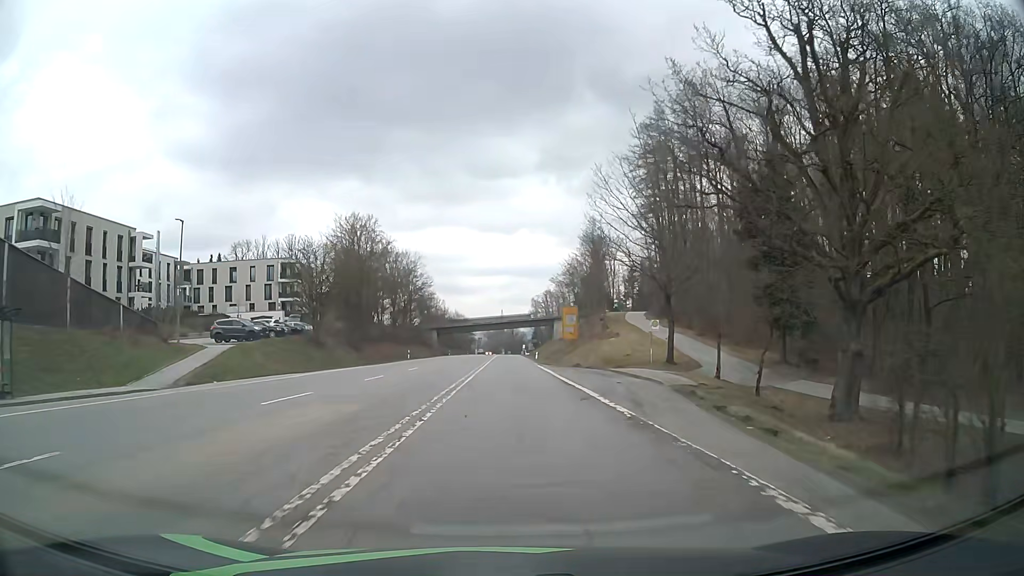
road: secondary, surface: asphalt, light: Day
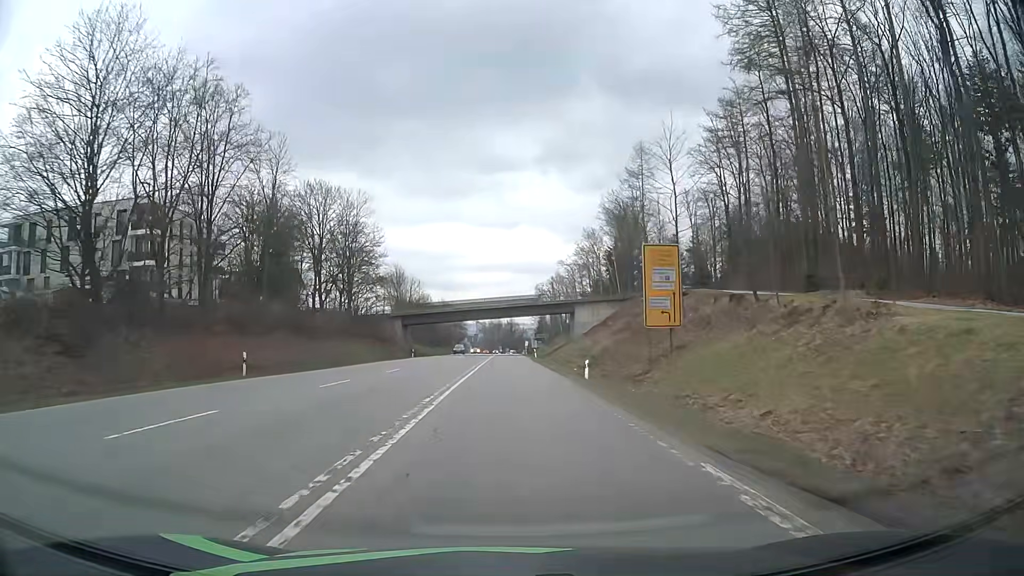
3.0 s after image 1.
(0.0, +45.8) m; 0°
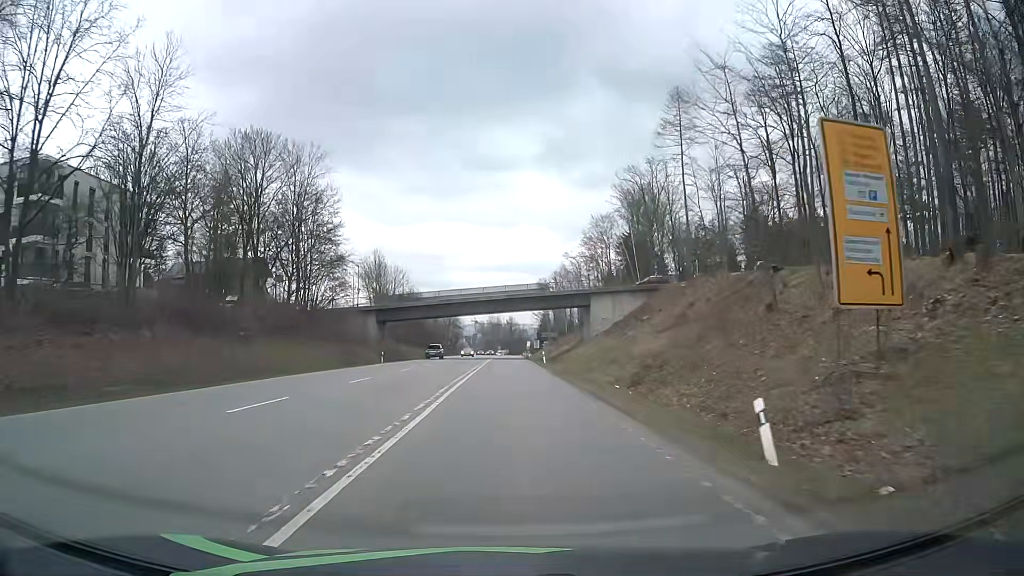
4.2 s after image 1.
(0.0, +18.6) m; 0°
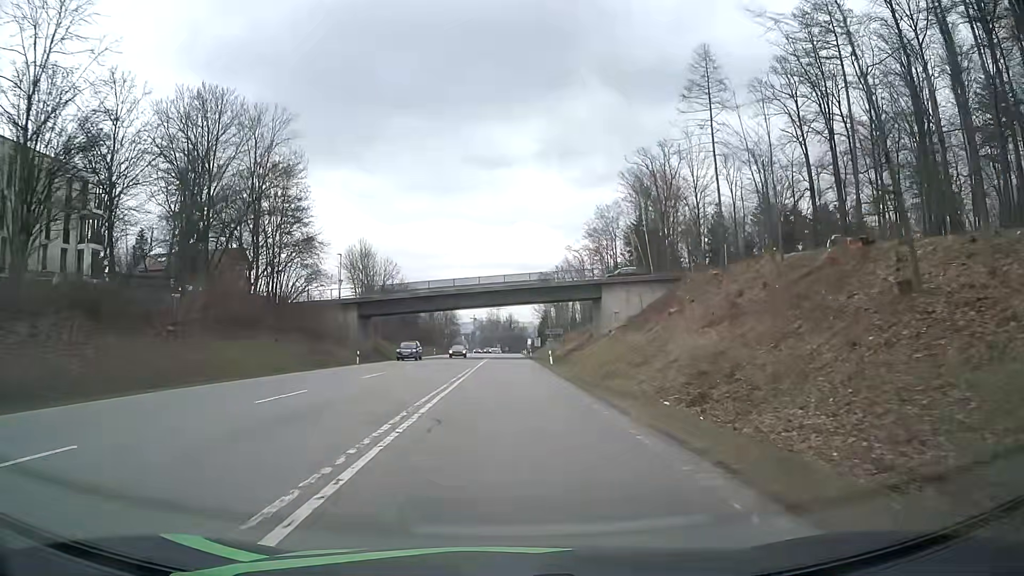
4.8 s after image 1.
(0.0, +9.4) m; 0°
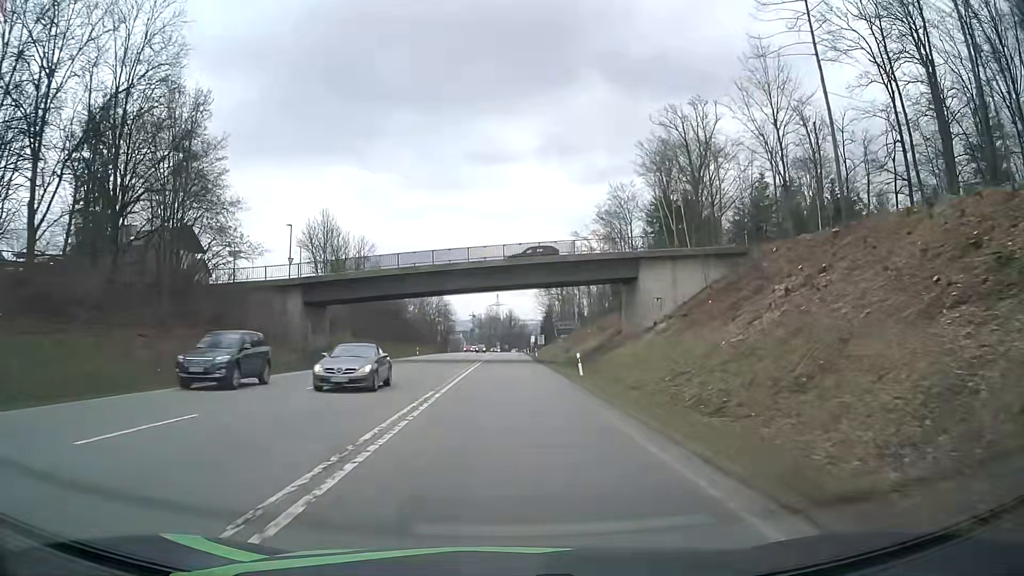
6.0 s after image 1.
(+0.1, +19.0) m; 0°
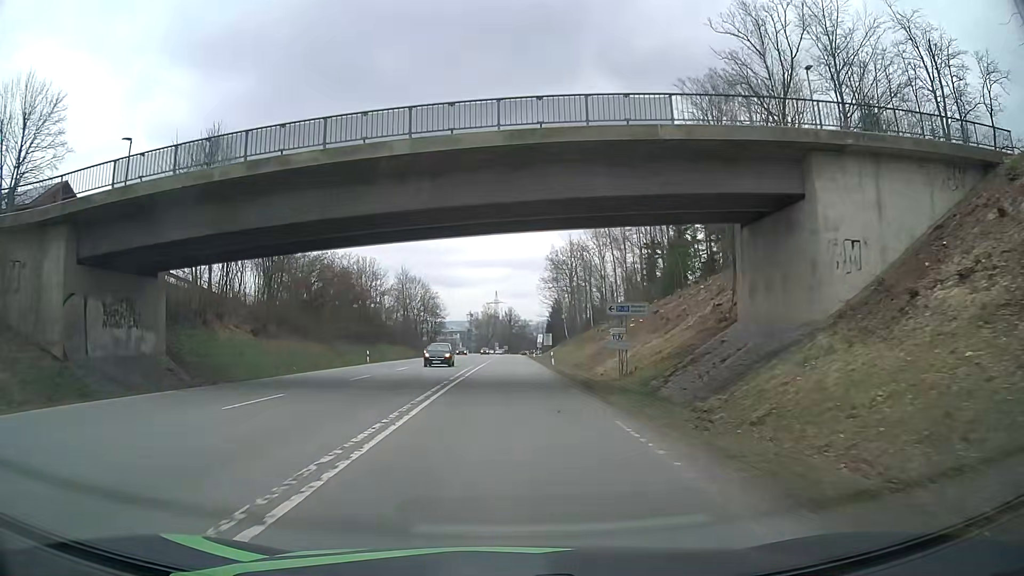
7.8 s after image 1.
(-0.1, +28.7) m; 0°
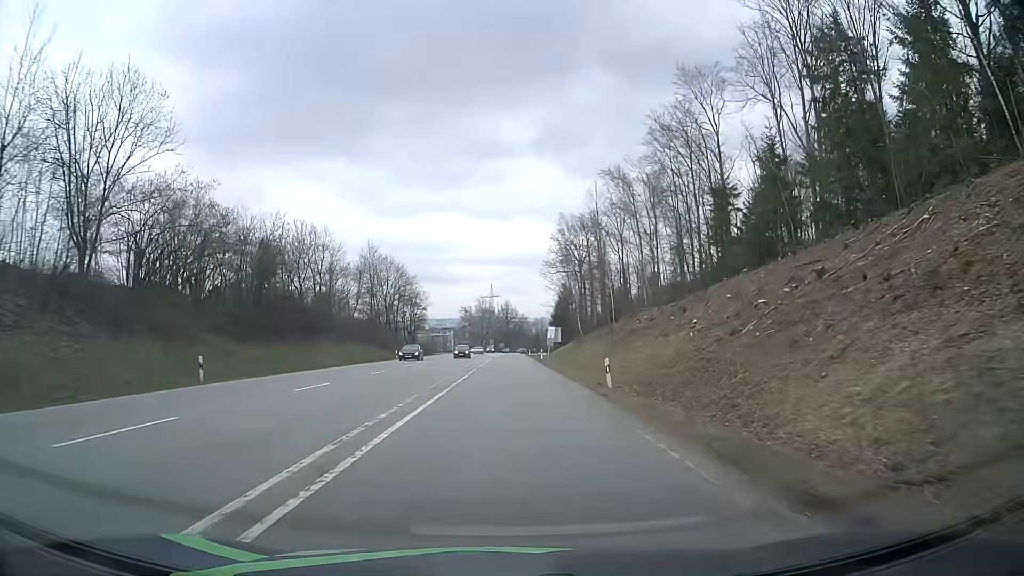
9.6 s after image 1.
(+0.1, +29.0) m; 0°
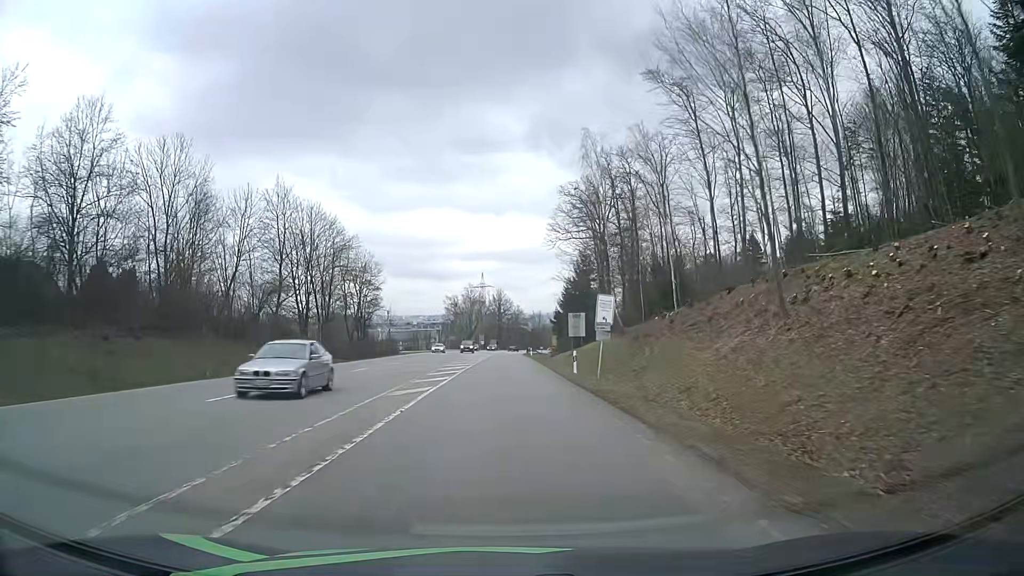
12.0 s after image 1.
(+0.8, +39.1) m; +1°
